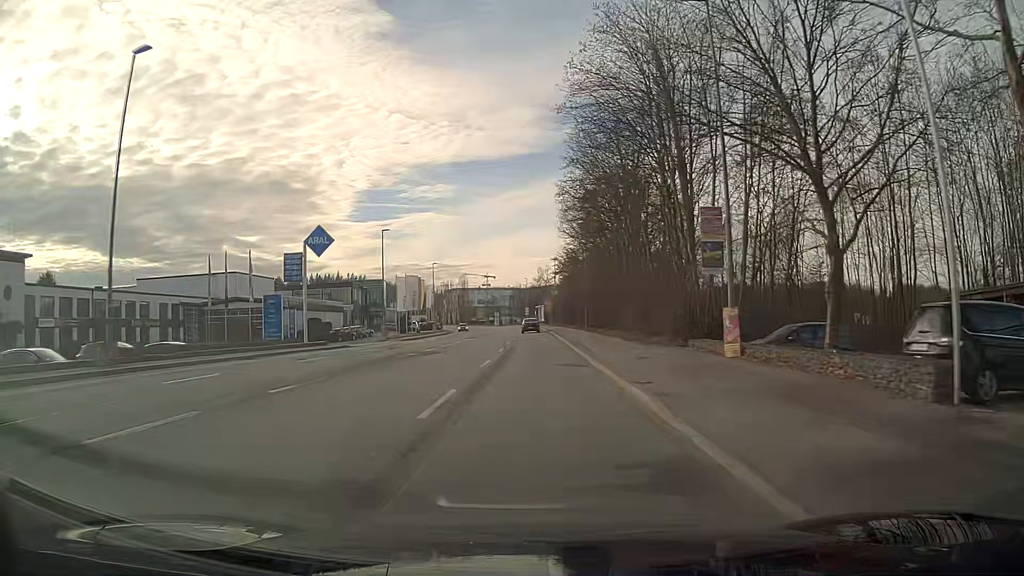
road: tertiary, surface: asphalt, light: Day
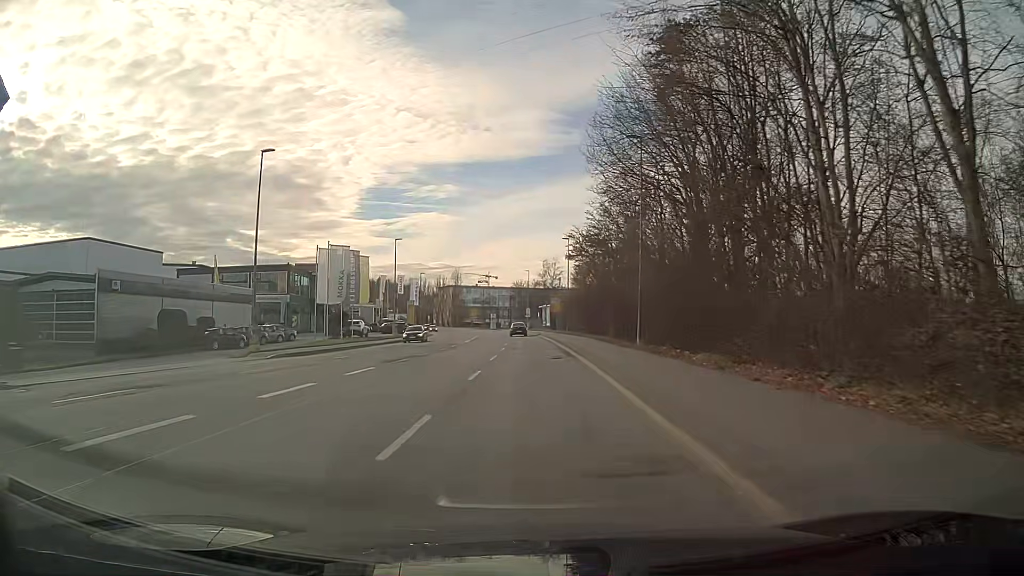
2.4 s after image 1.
(-0.1, +30.7) m; -1°
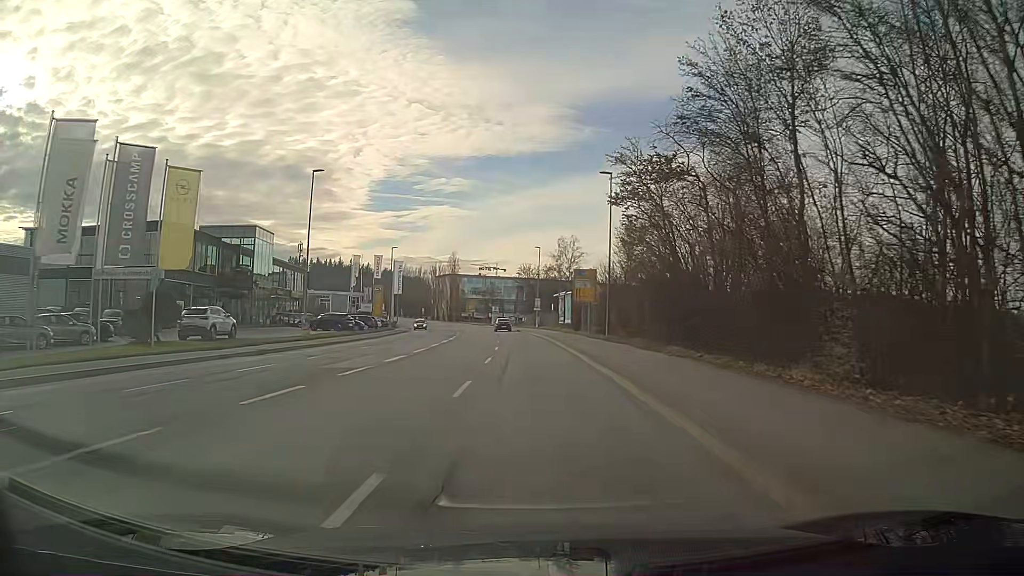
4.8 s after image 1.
(-0.2, +31.3) m; -1°
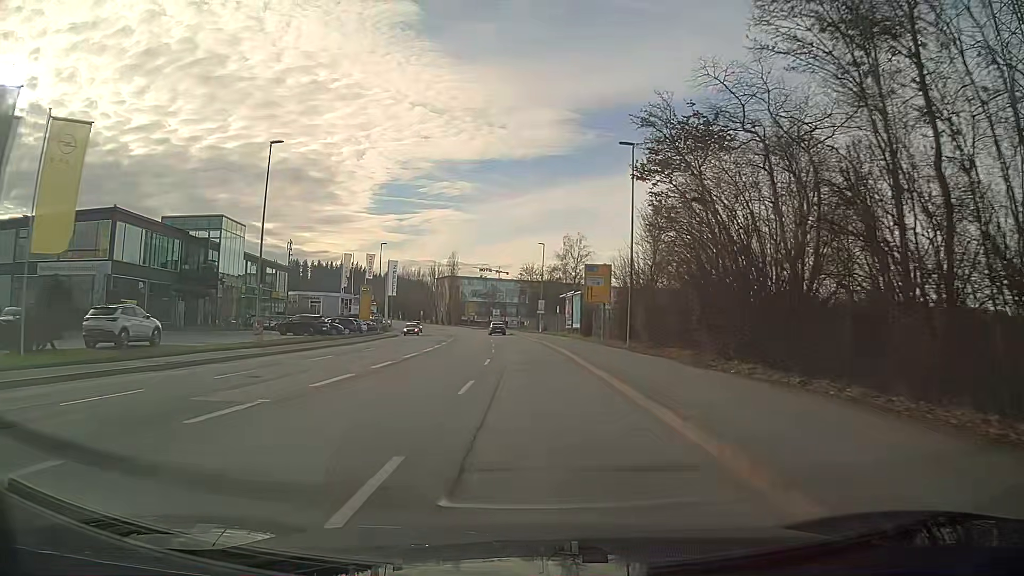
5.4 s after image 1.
(0.0, +8.0) m; 0°
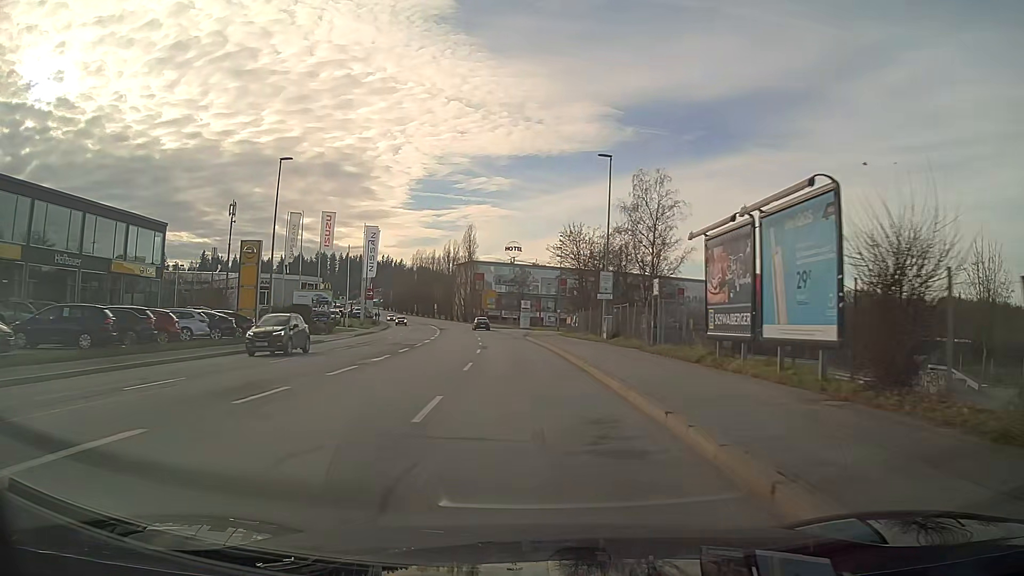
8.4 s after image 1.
(-1.1, +40.5) m; -4°
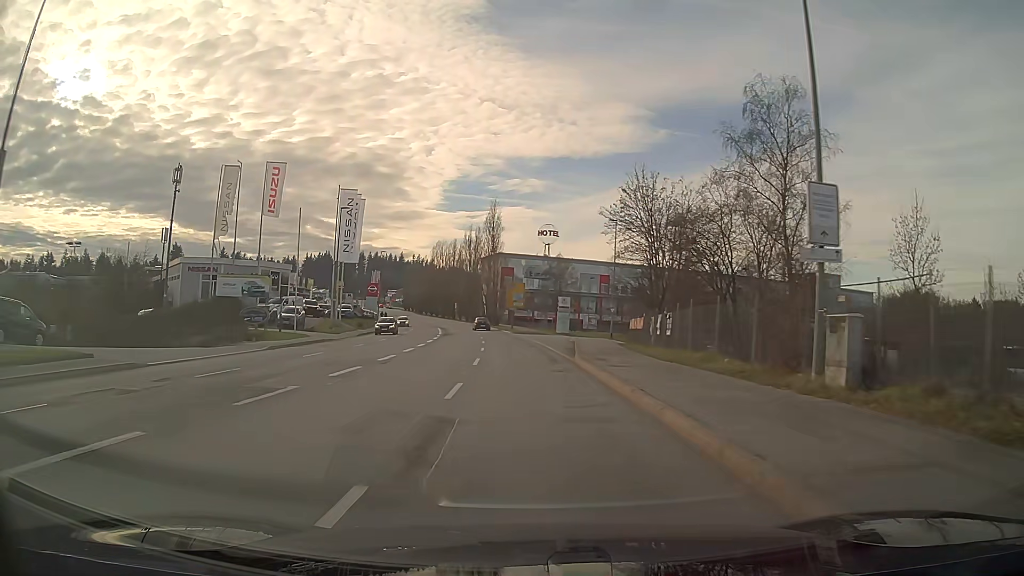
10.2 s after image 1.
(-0.7, +24.5) m; -3°
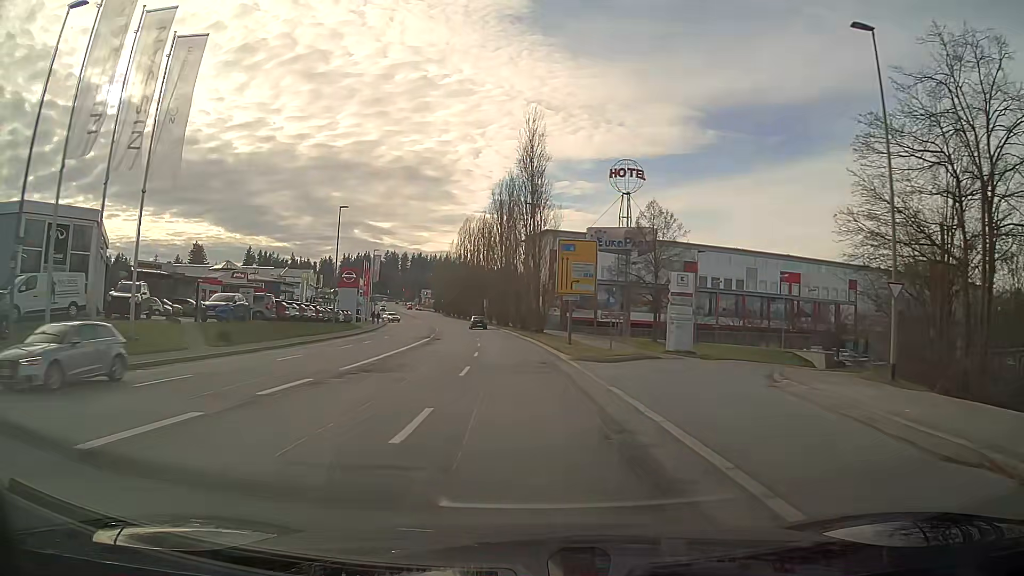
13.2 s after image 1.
(-1.5, +41.1) m; -4°
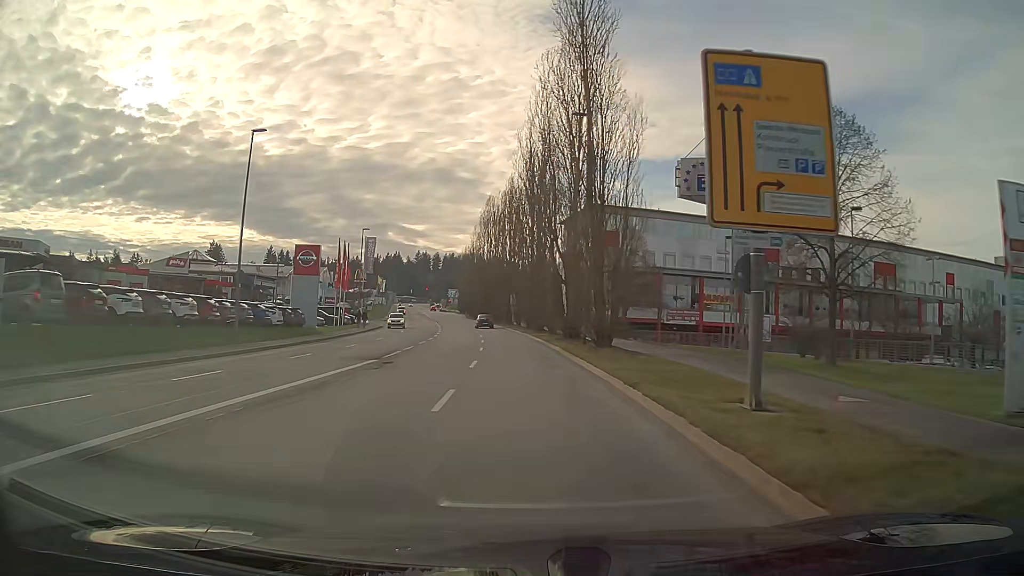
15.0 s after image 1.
(-0.7, +24.6) m; -3°
